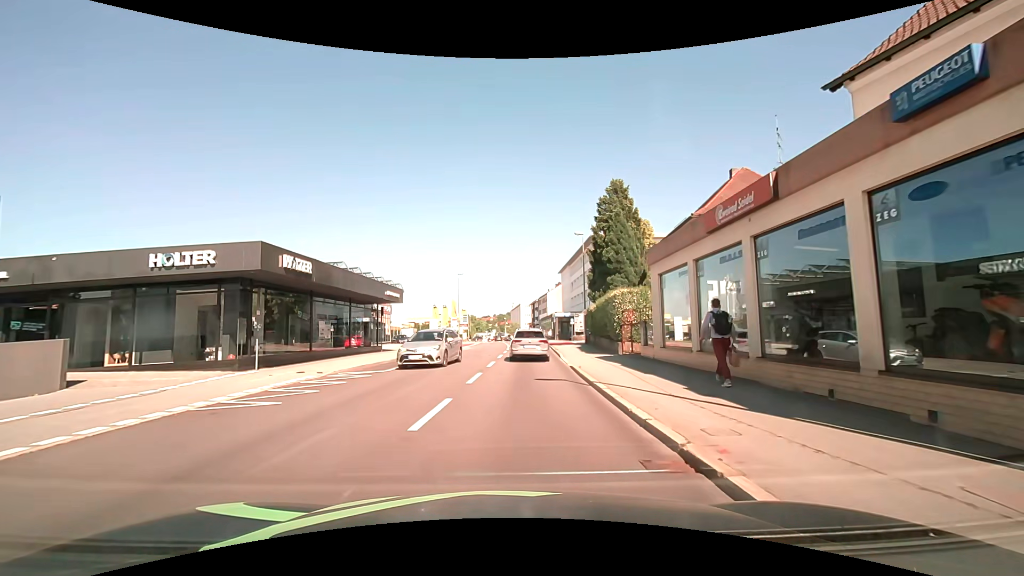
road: tertiary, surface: asphalt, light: Day
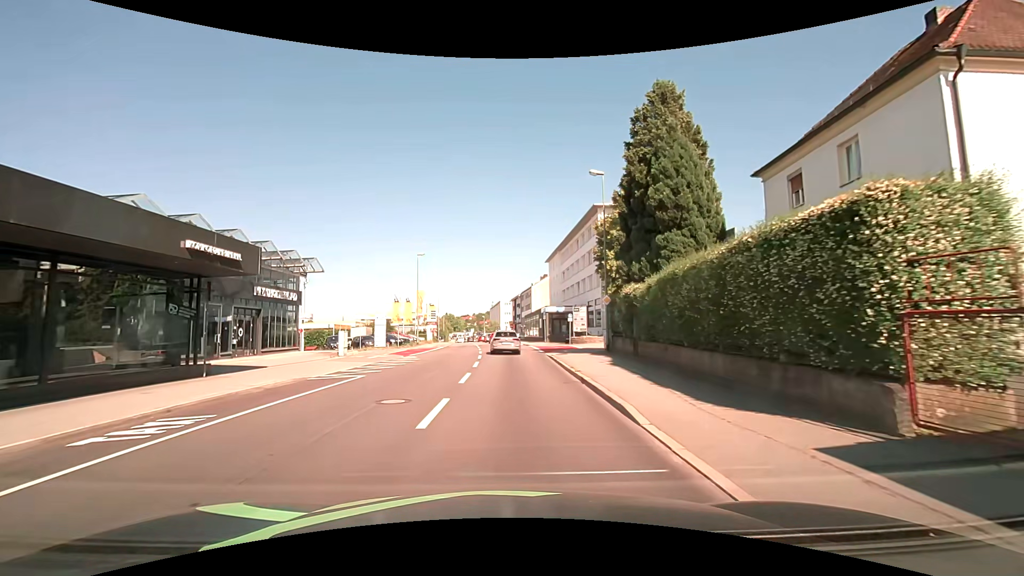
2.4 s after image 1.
(+0.5, +18.1) m; +3°
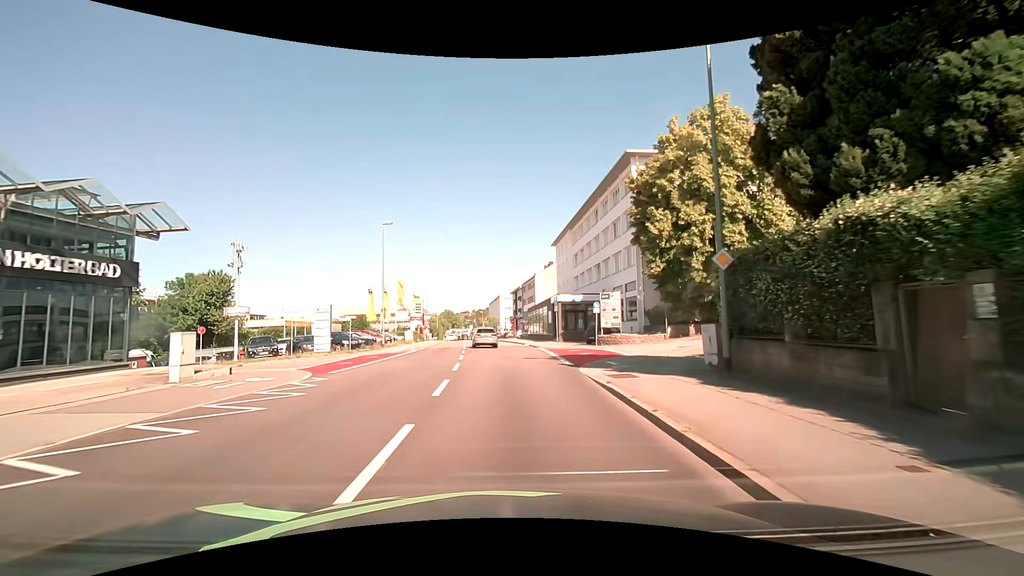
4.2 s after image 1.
(0.0, +14.9) m; 0°
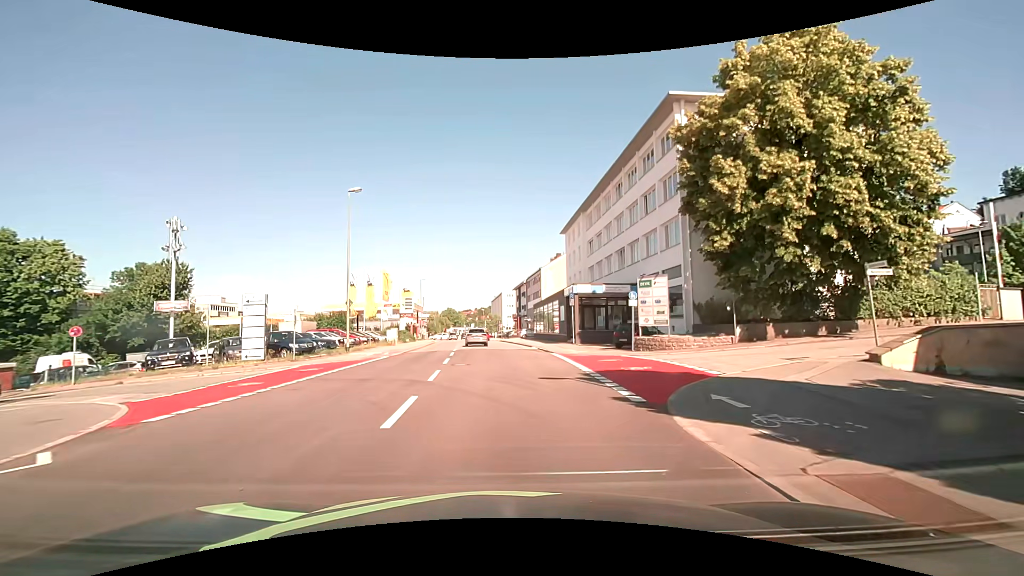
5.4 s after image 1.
(0.0, +9.2) m; 0°
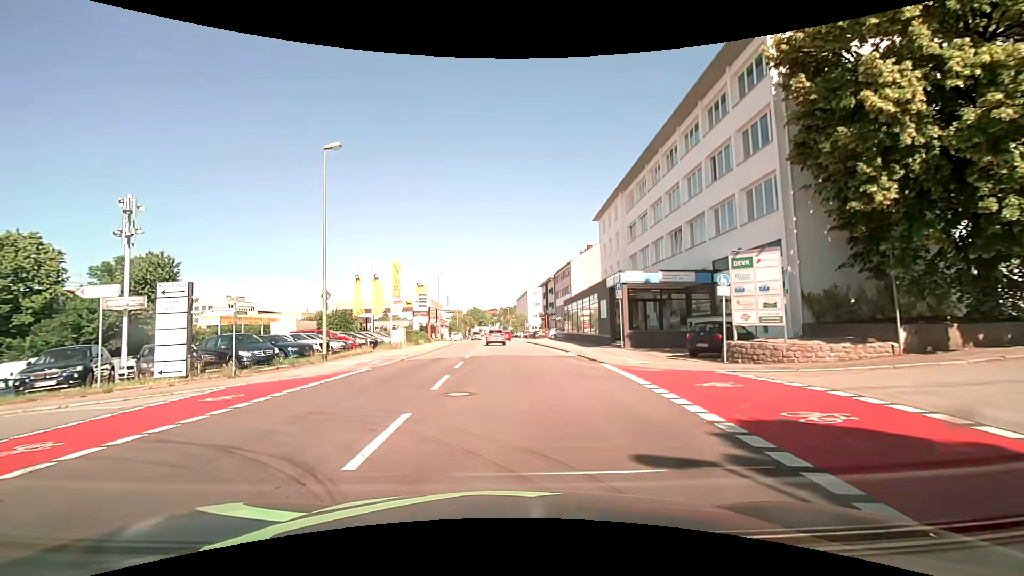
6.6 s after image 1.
(-0.1, +7.7) m; -2°
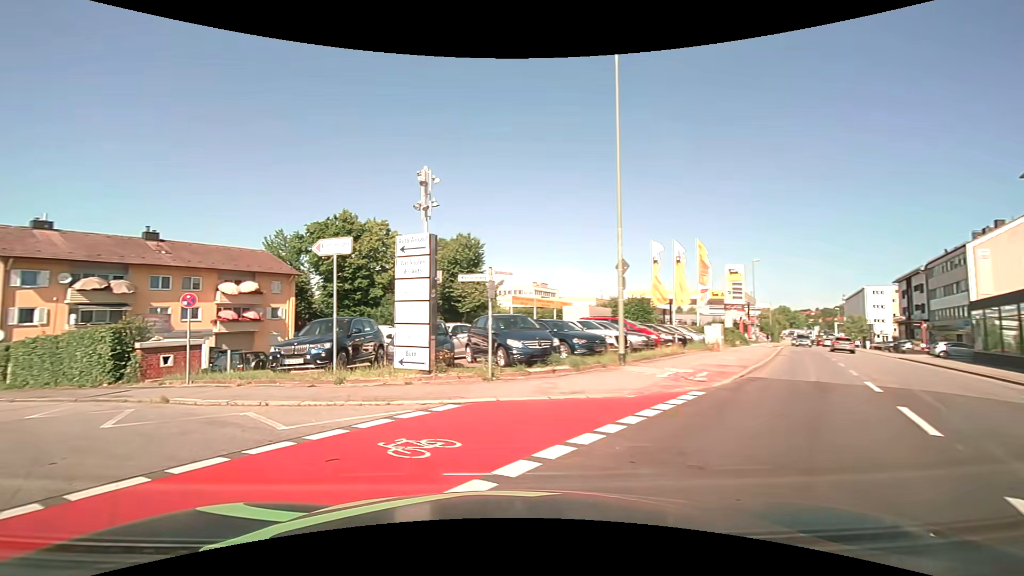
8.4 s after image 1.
(-2.0, +8.2) m; -34°
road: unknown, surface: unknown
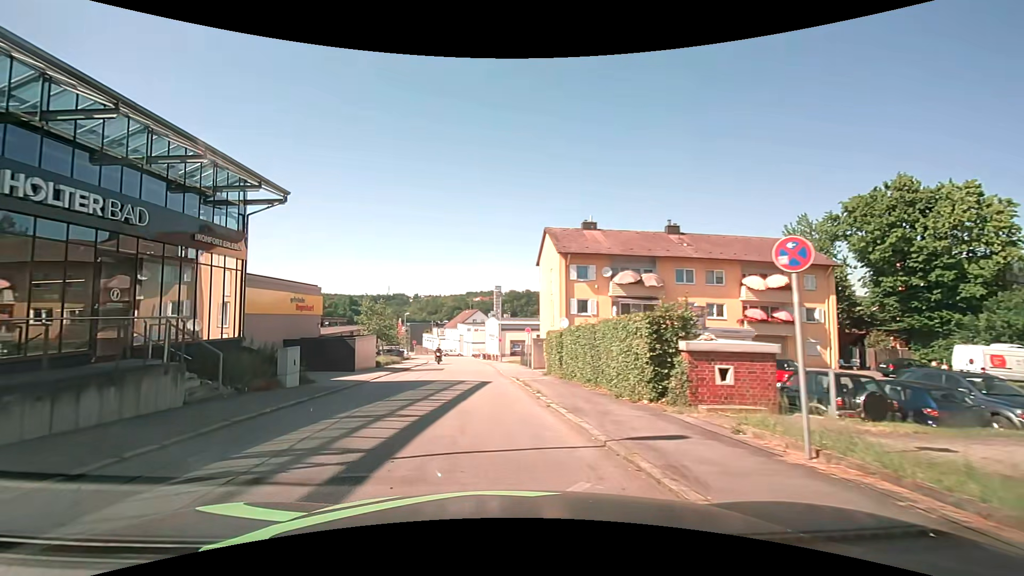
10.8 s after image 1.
(-4.6, +9.0) m; -53°
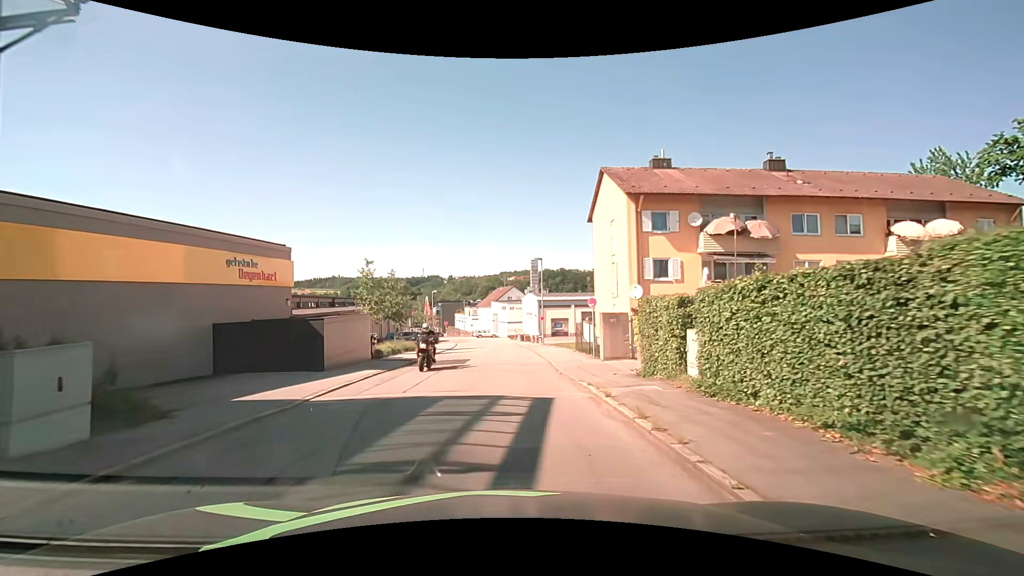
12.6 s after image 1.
(-0.7, +11.1) m; -4°
(0, +10) (0, +20) (0, +30) (-1, +40) (-1, +50) (-2, +60) (-3, +70) (-5, +80) (-7, +89) (-10, +99) m
